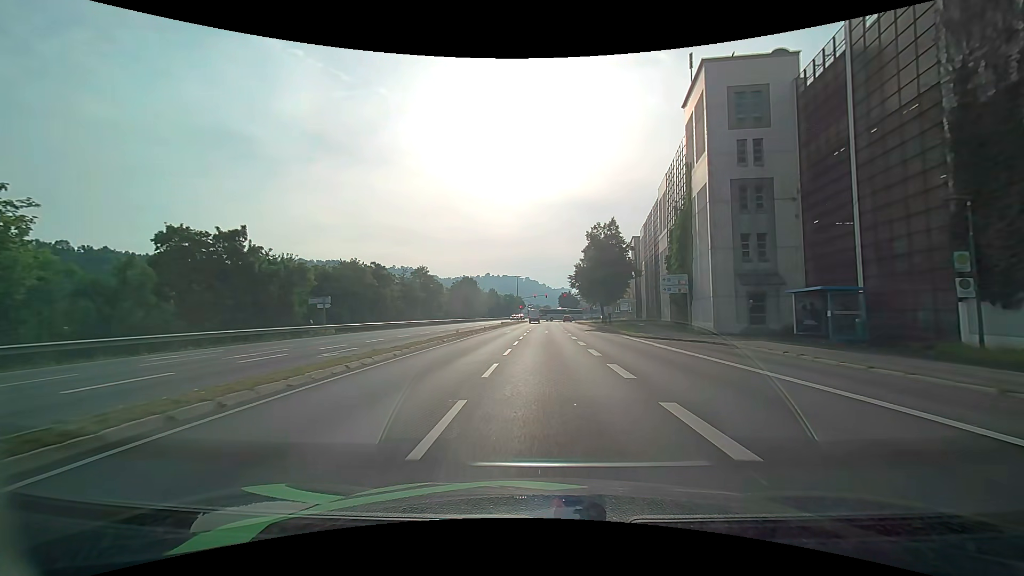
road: primary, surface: asphalt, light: Day
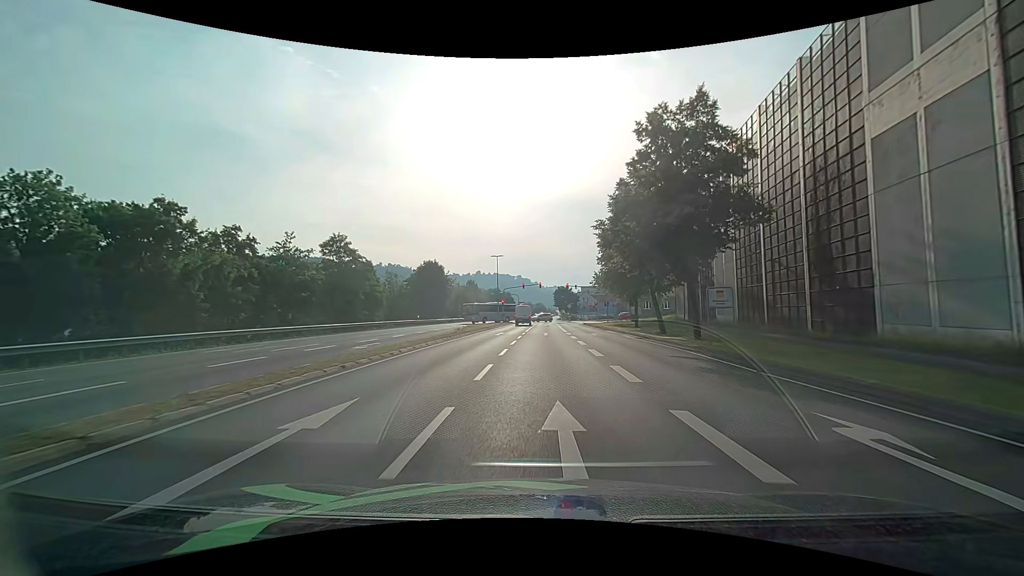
(+0.2, +36.4) m; +1°
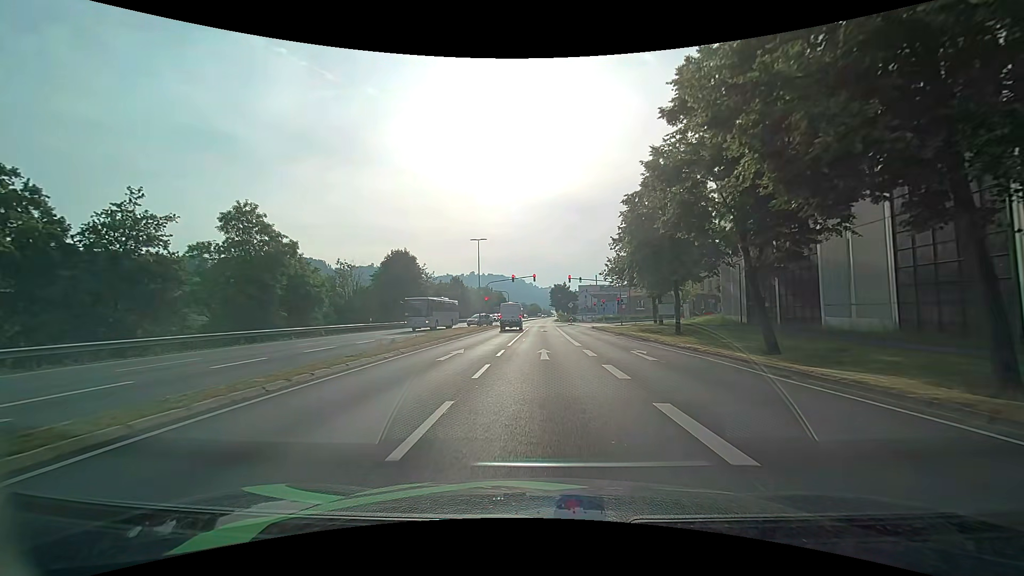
(+0.2, +17.3) m; +1°
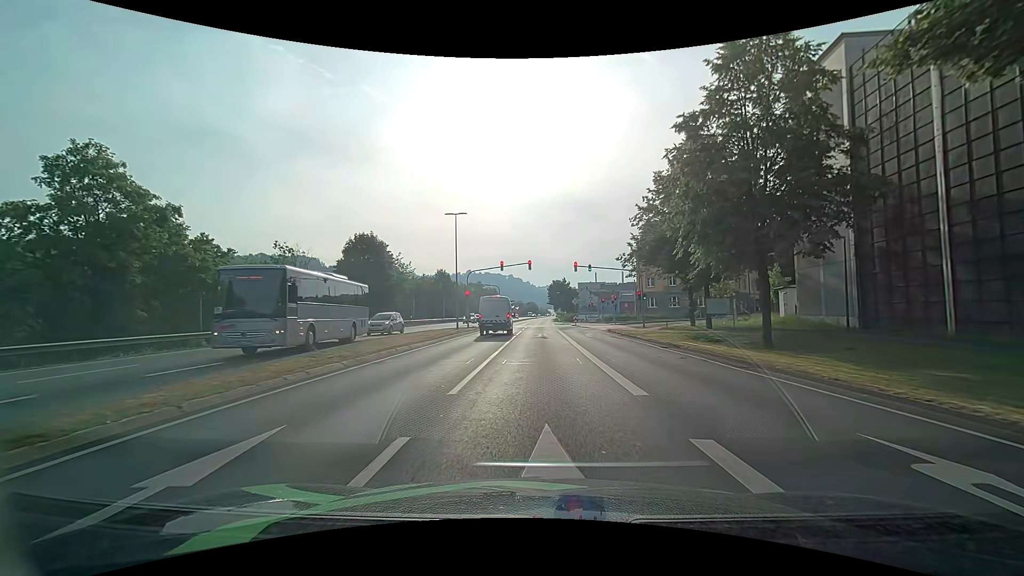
(0.0, +14.0) m; 0°
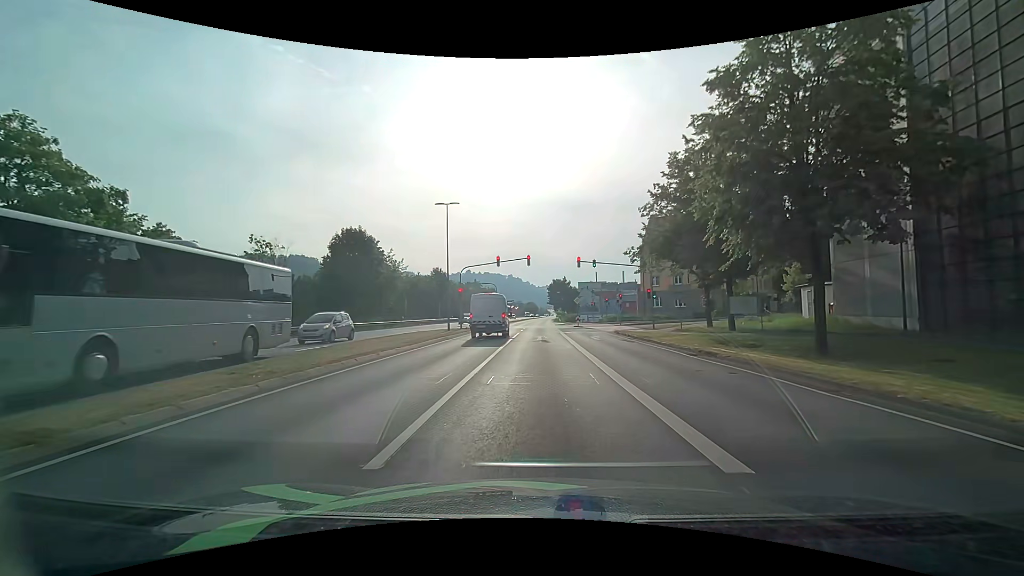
(0.0, +4.0) m; 0°
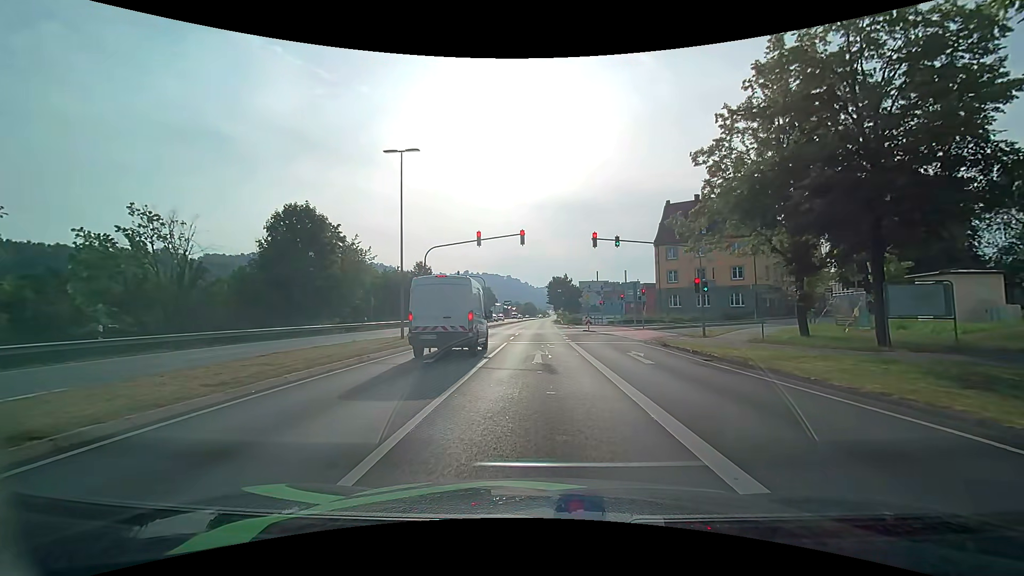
(0.0, +12.8) m; -1°
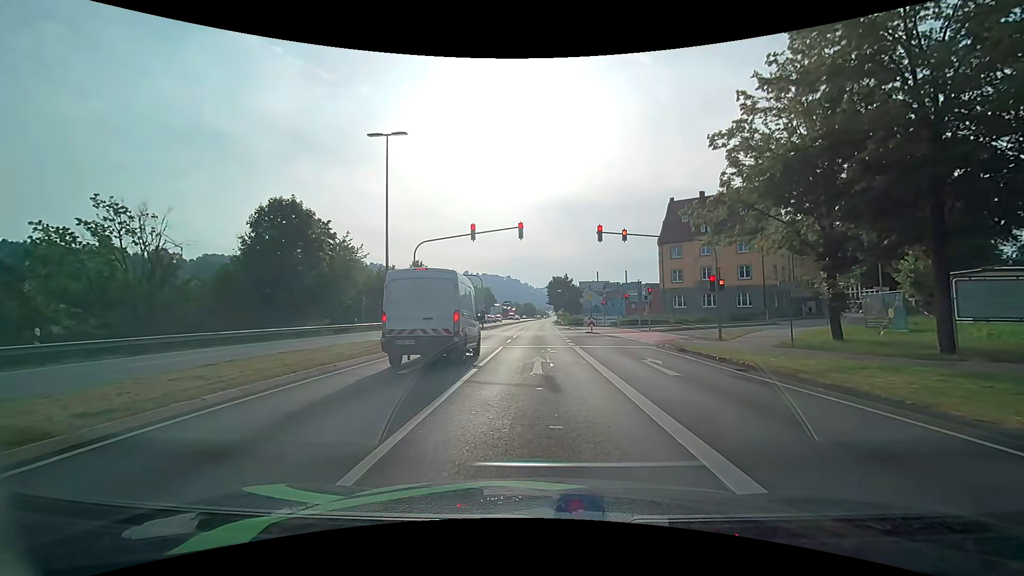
(0.0, +2.5) m; +1°
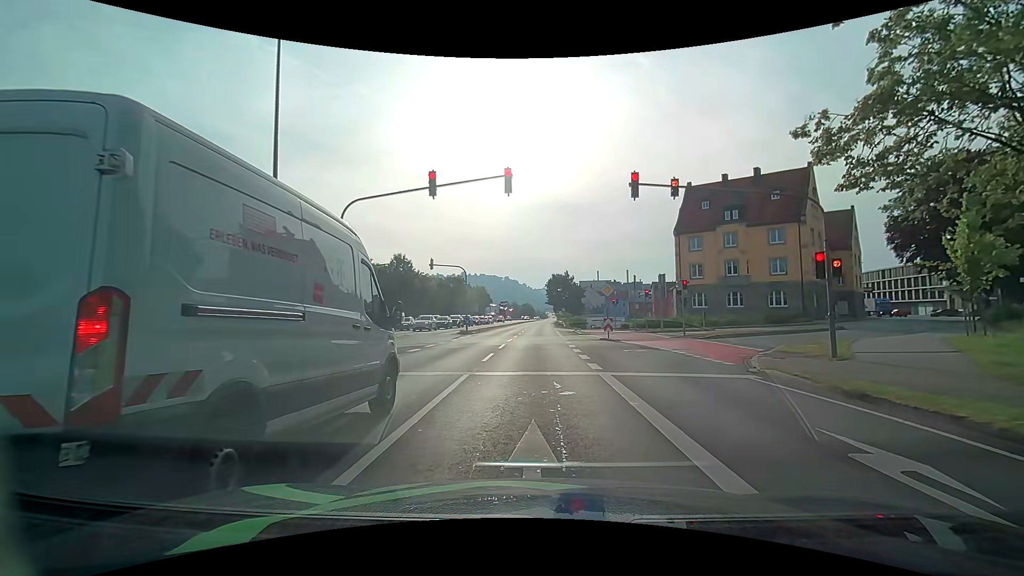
(-0.1, +10.1) m; 0°
(0, +10) (0, +20) (0, +30) (0, +40) (0, +50) (0, +60) (0, +70) (0, +80) (+1, +90) (+1, +100) m
